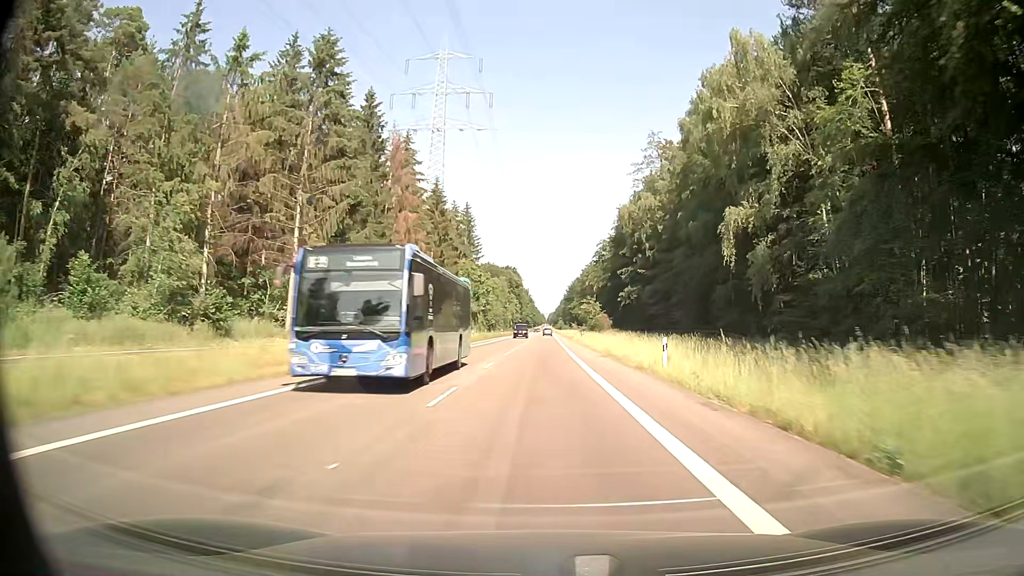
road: secondary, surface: asphalt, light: Day
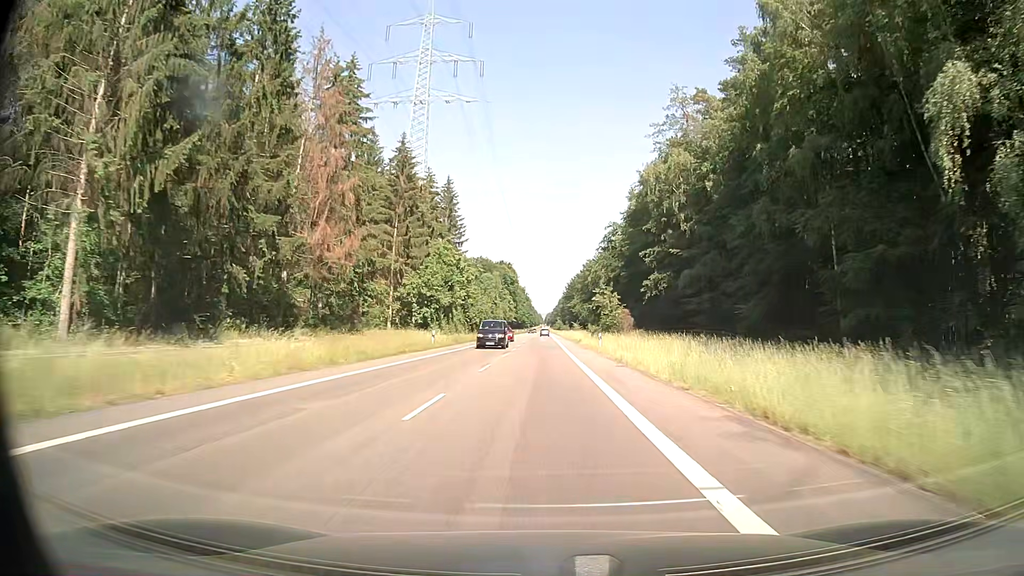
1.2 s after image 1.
(+0.1, +24.5) m; 0°
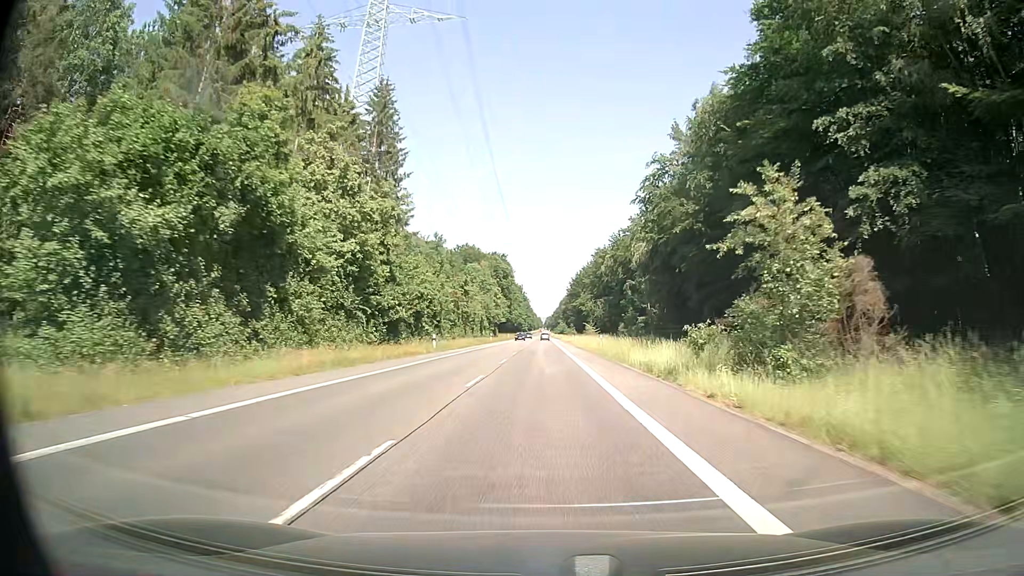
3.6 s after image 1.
(+0.2, +48.6) m; 0°
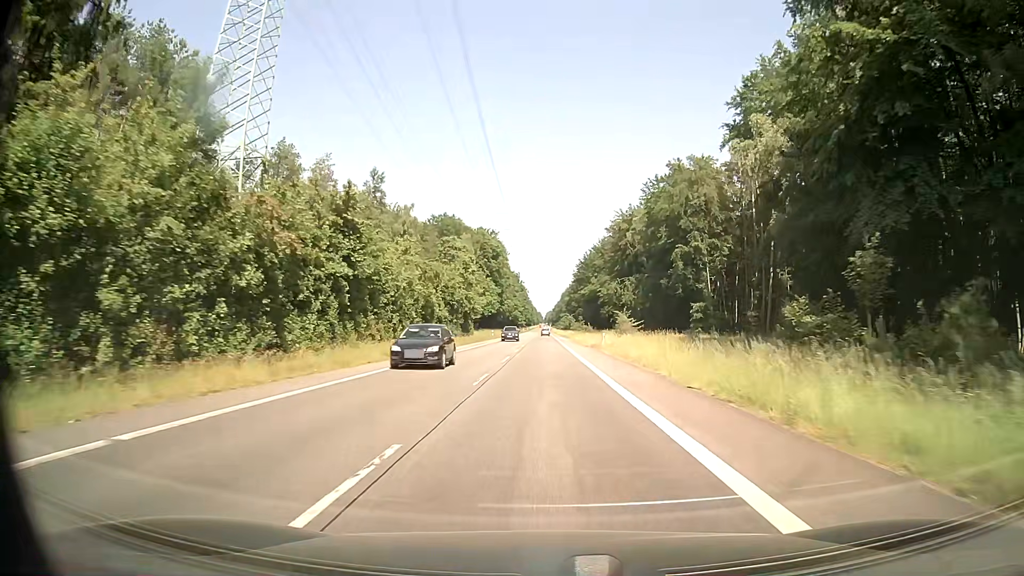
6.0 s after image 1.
(-0.1, +48.5) m; 0°
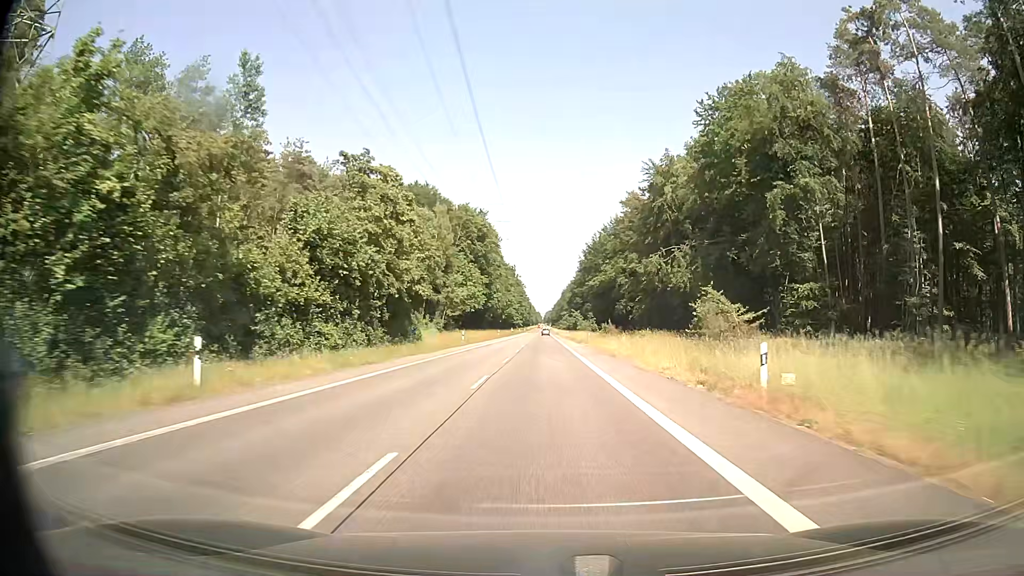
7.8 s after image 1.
(-0.1, +36.6) m; 0°
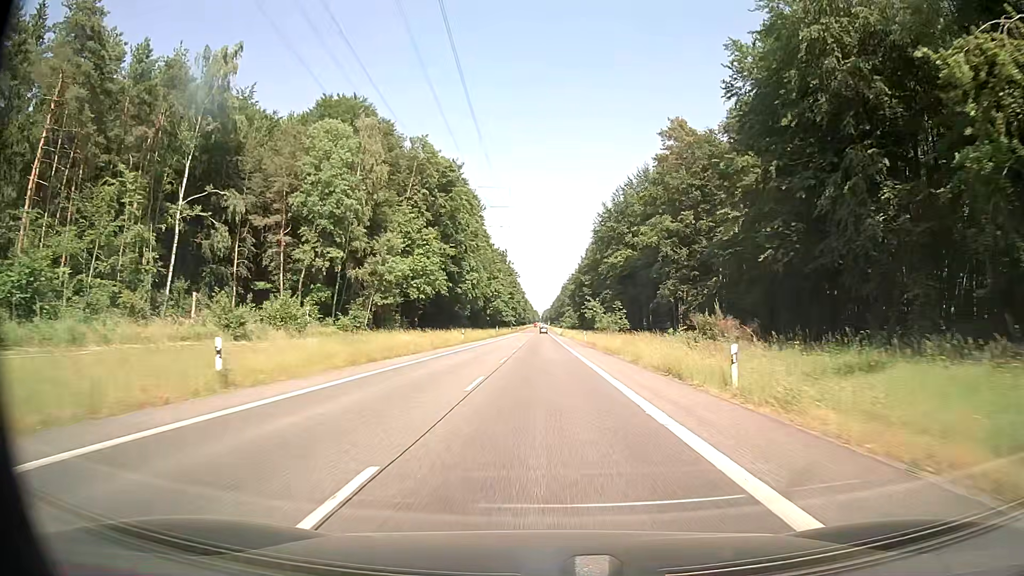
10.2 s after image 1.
(-0.1, +49.1) m; 0°
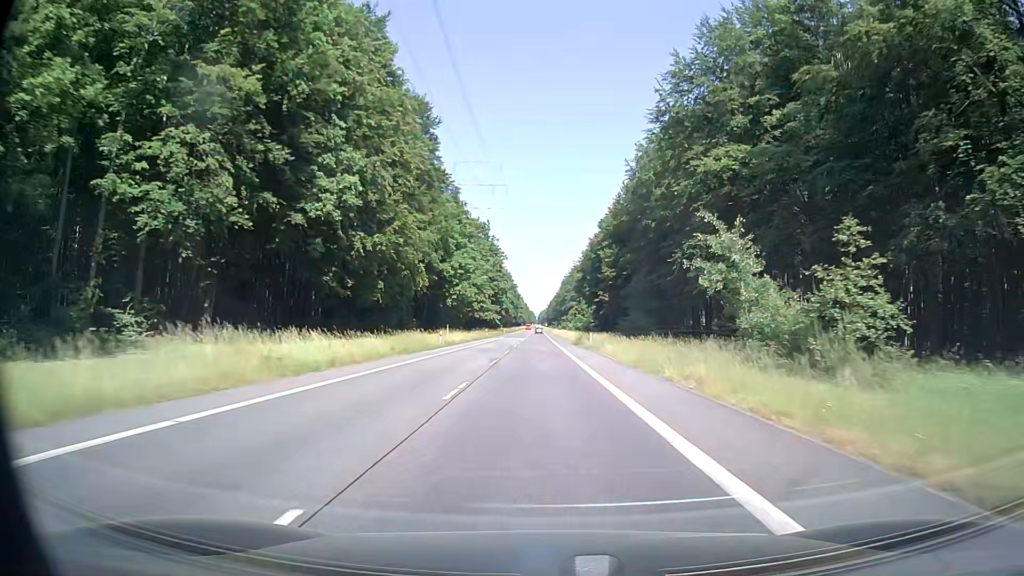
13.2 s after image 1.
(+0.2, +61.8) m; 0°
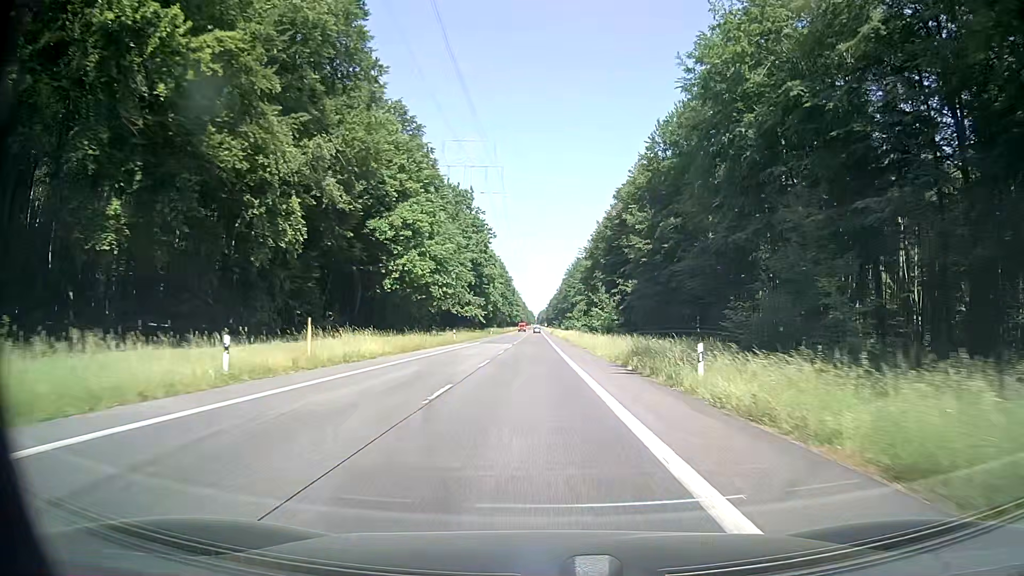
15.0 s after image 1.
(+0.1, +37.1) m; +1°
(0, +10) (0, +20) (0, +30) (-1, +40) (-1, +50) (-1, +60) (-1, +70) (-1, +80) (-2, +90) (-2, +100) m
